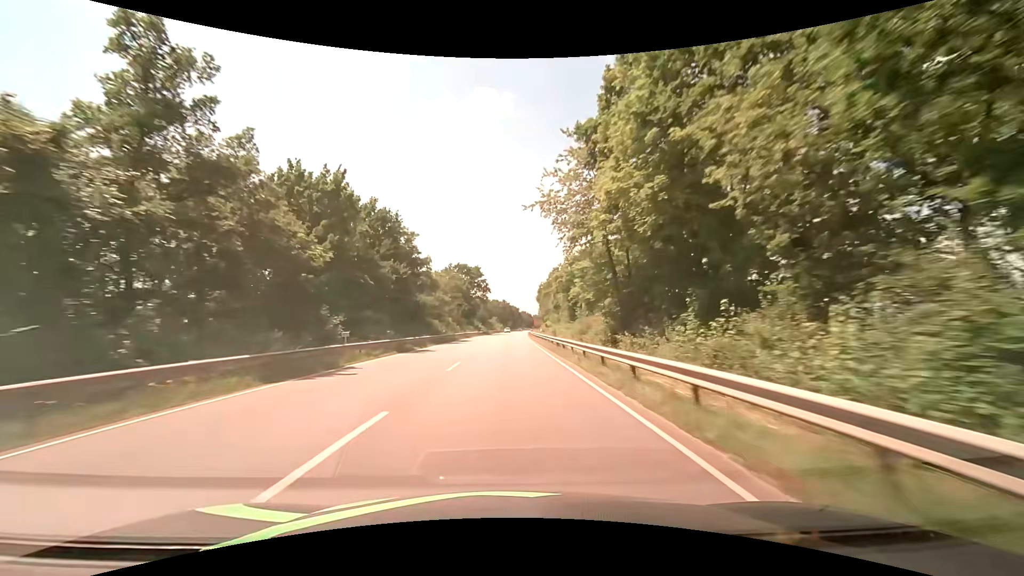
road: primary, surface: asphalt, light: Day
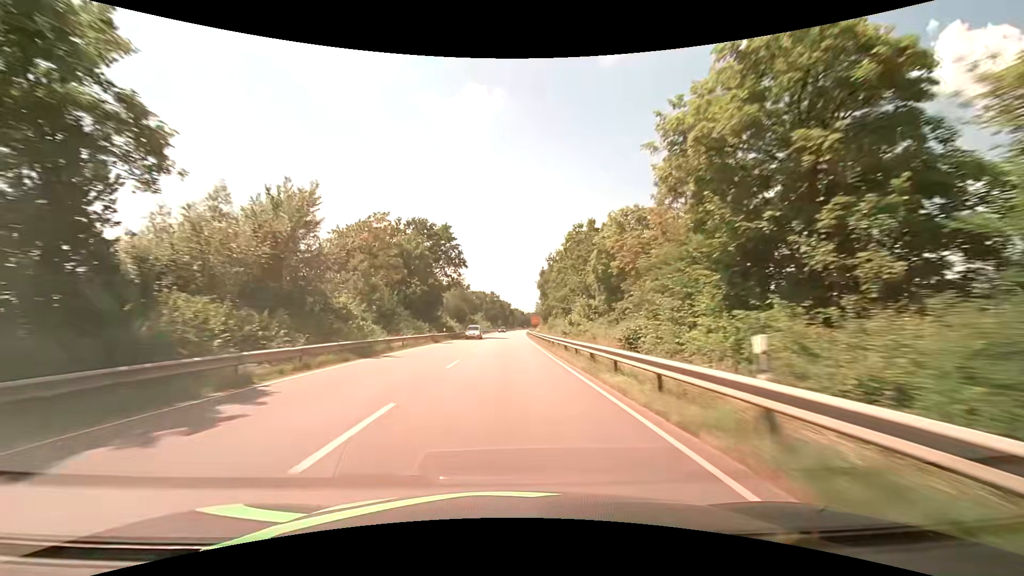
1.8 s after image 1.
(+0.4, +46.3) m; +1°
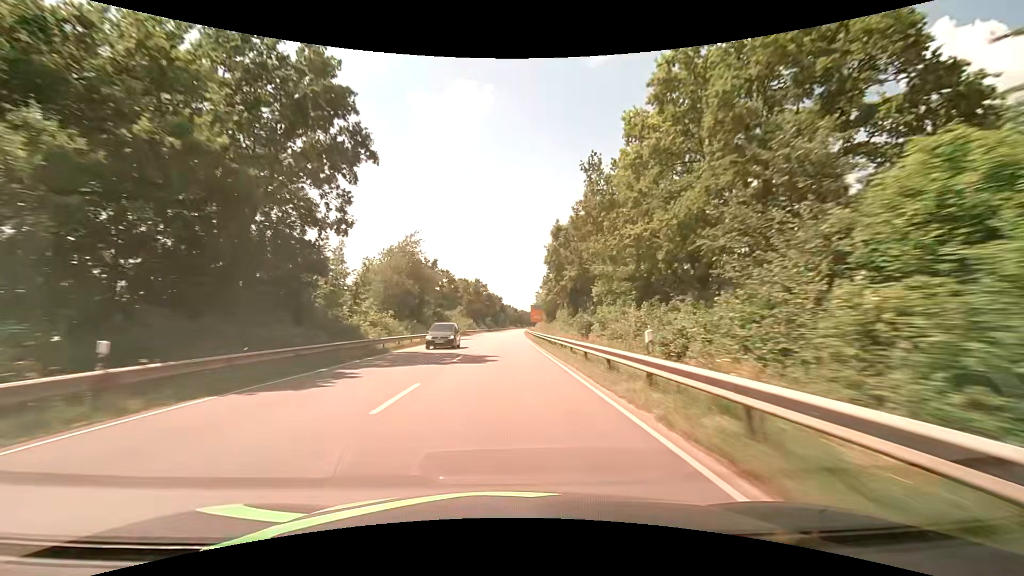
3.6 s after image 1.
(+0.6, +43.9) m; +1°
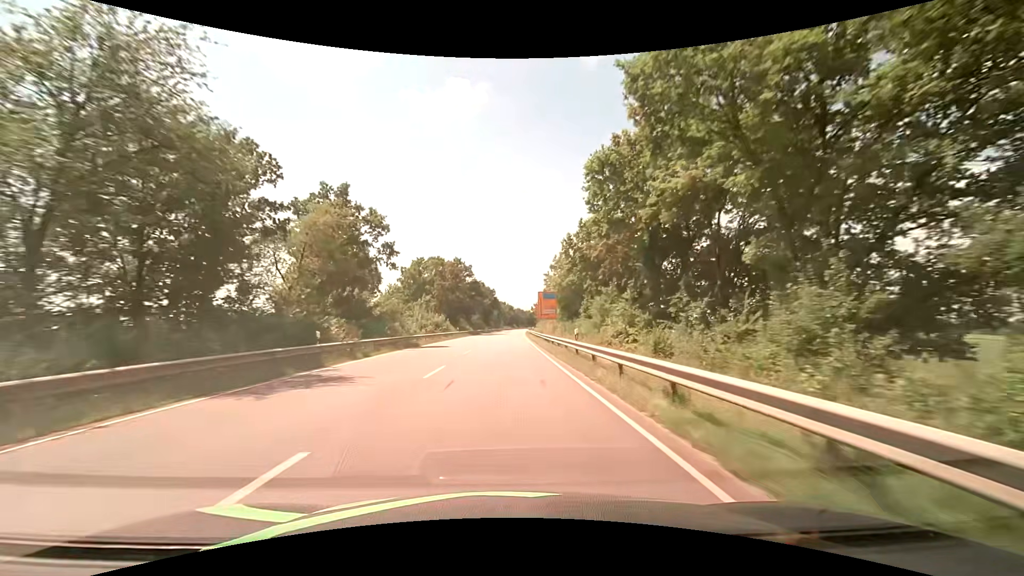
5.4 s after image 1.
(+0.3, +41.5) m; +1°
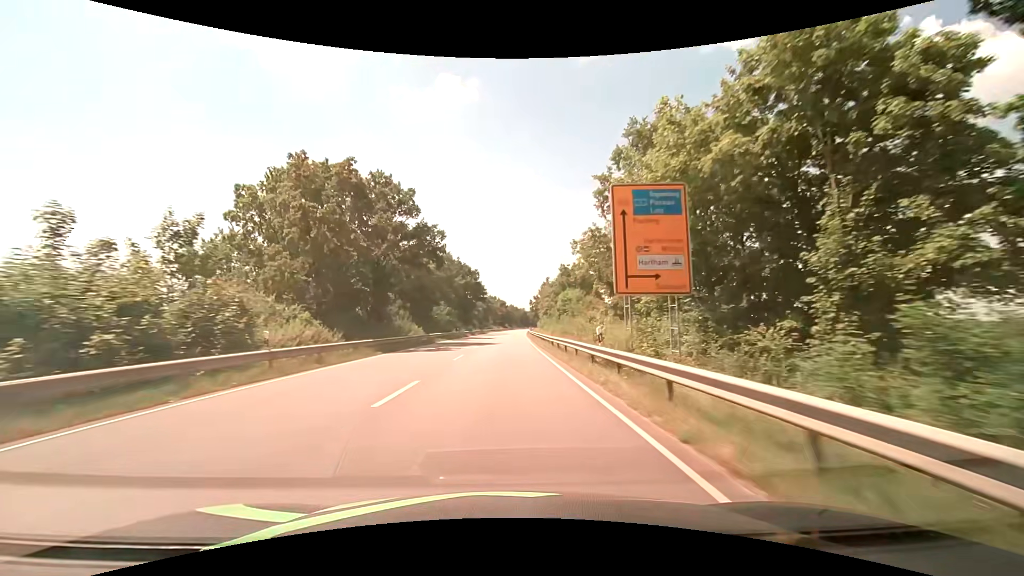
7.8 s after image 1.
(+0.4, +51.7) m; +1°
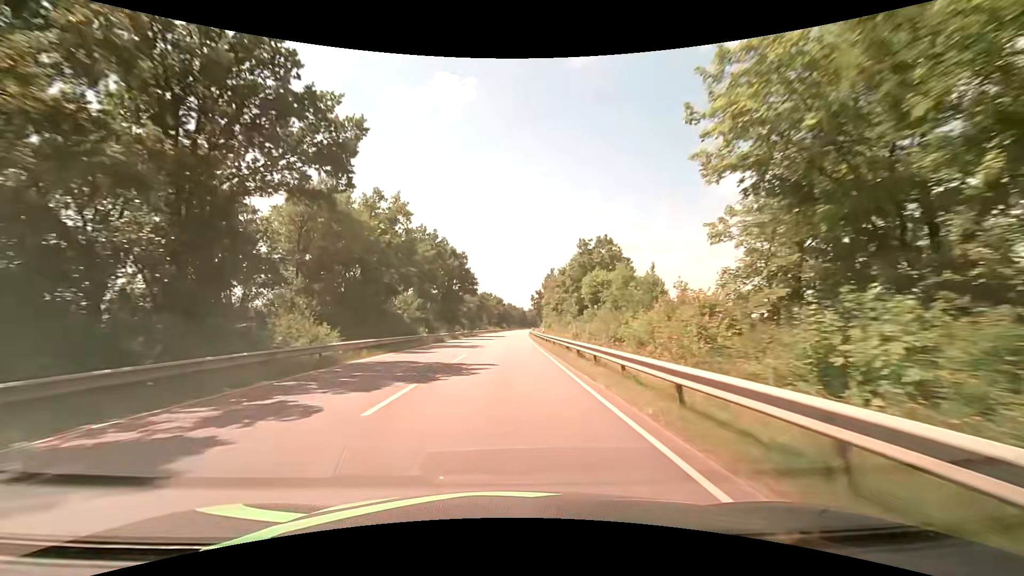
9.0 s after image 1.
(+0.2, +24.3) m; 0°
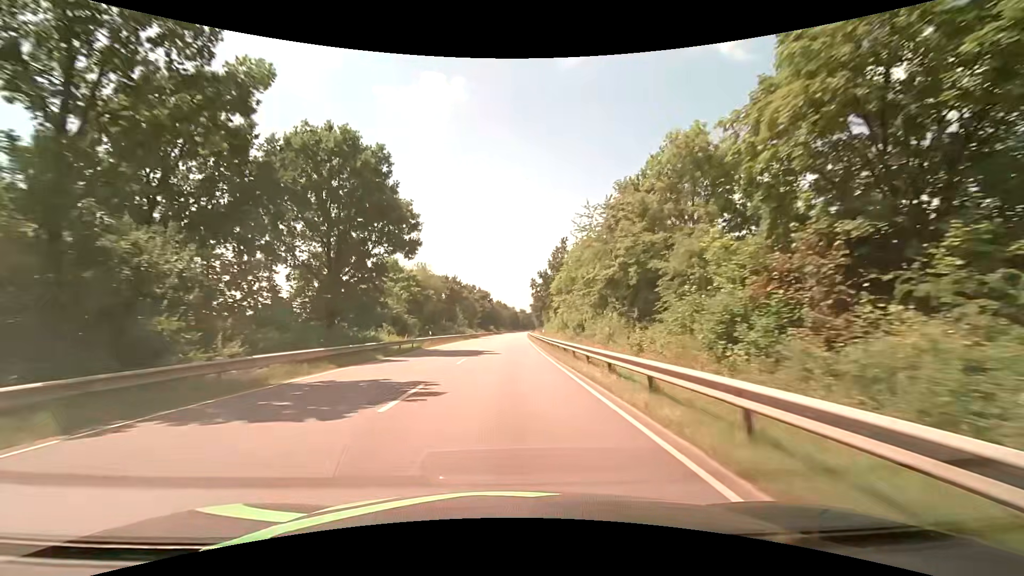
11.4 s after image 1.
(+0.6, +46.6) m; +1°
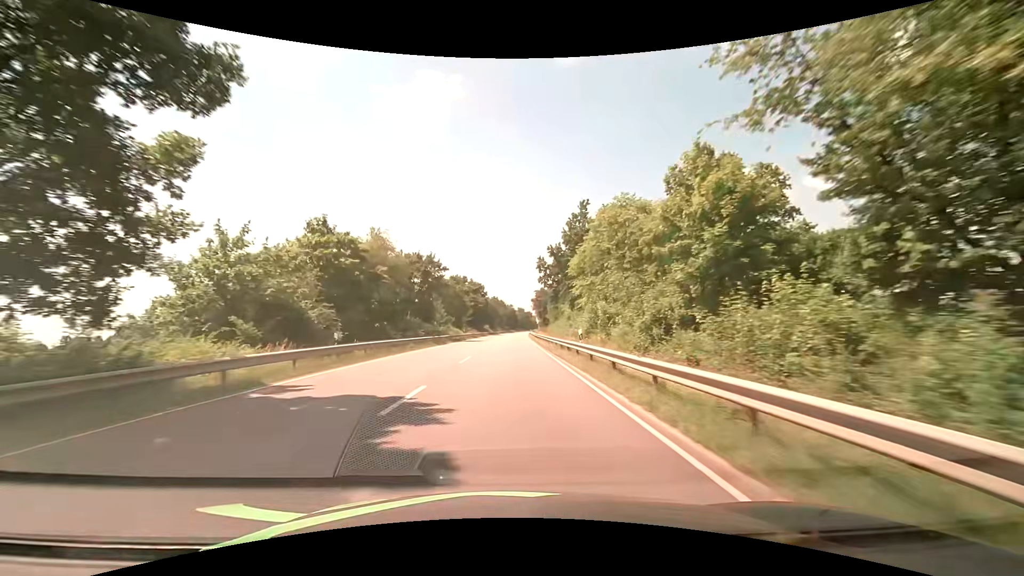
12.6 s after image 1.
(+0.1, +24.2) m; 0°
(0, +10) (0, +20) (0, +30) (0, +40) (0, +50) (0, +60) (+1, +70) (+1, +80) (+1, +90) (+2, +100) m
